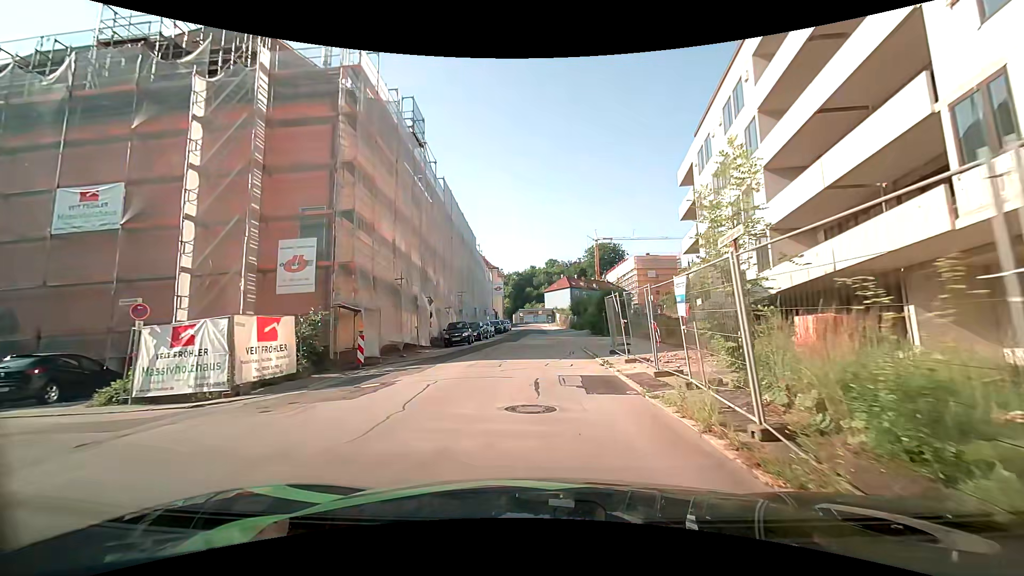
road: residential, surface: asphalt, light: Day
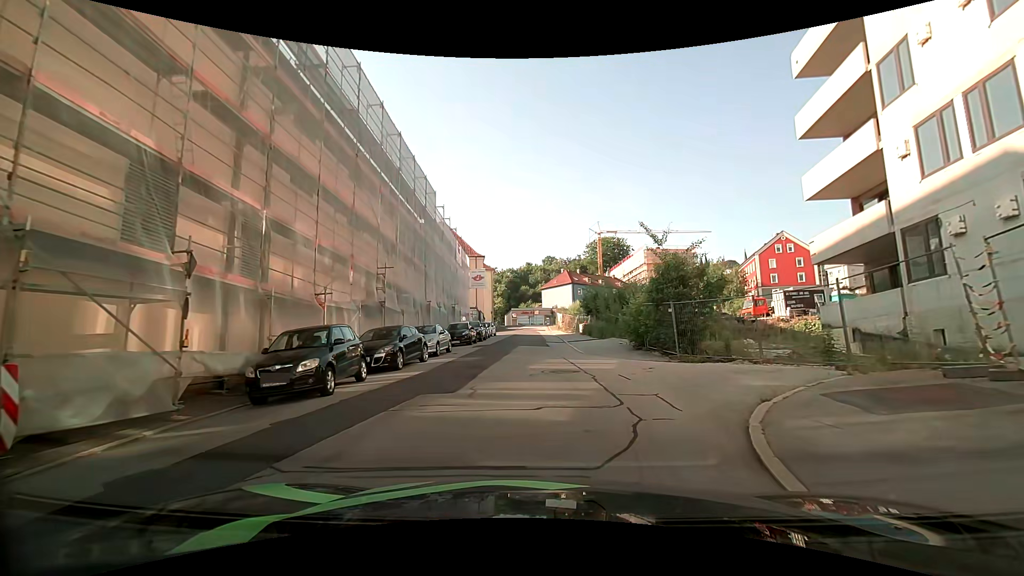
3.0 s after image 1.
(+0.4, +20.4) m; +2°
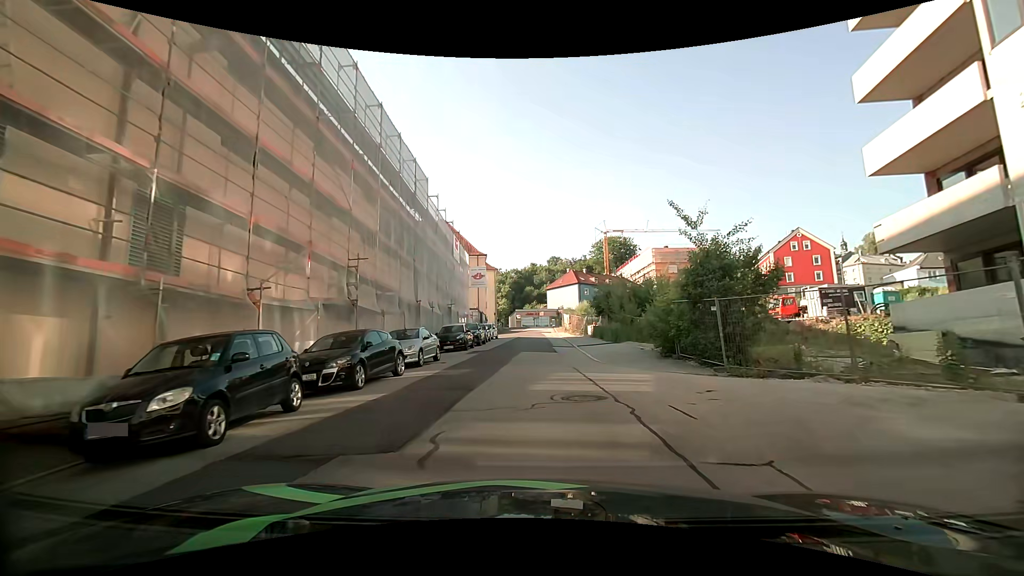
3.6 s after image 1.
(-0.1, +4.0) m; -1°
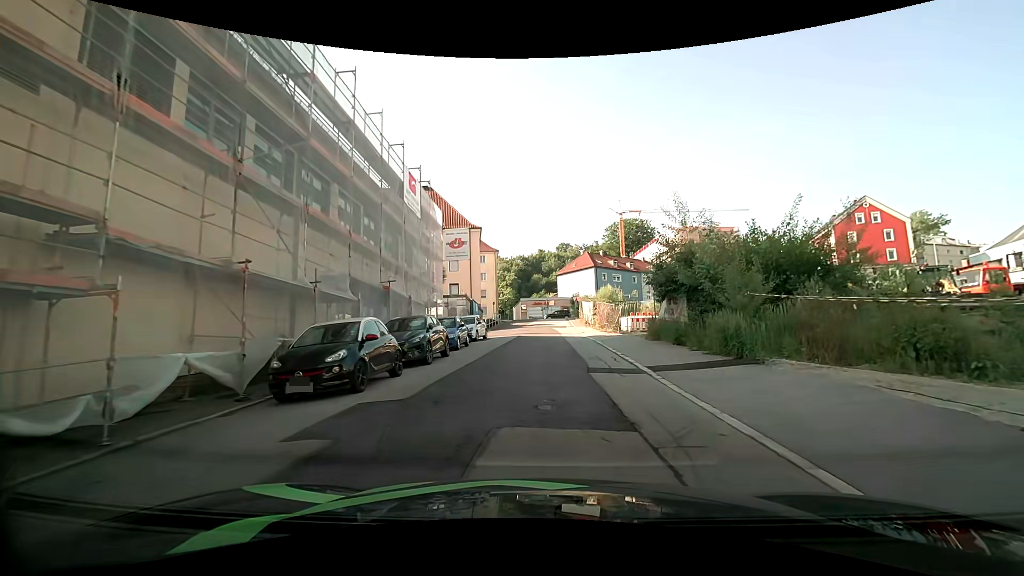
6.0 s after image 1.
(-0.1, +17.0) m; 0°
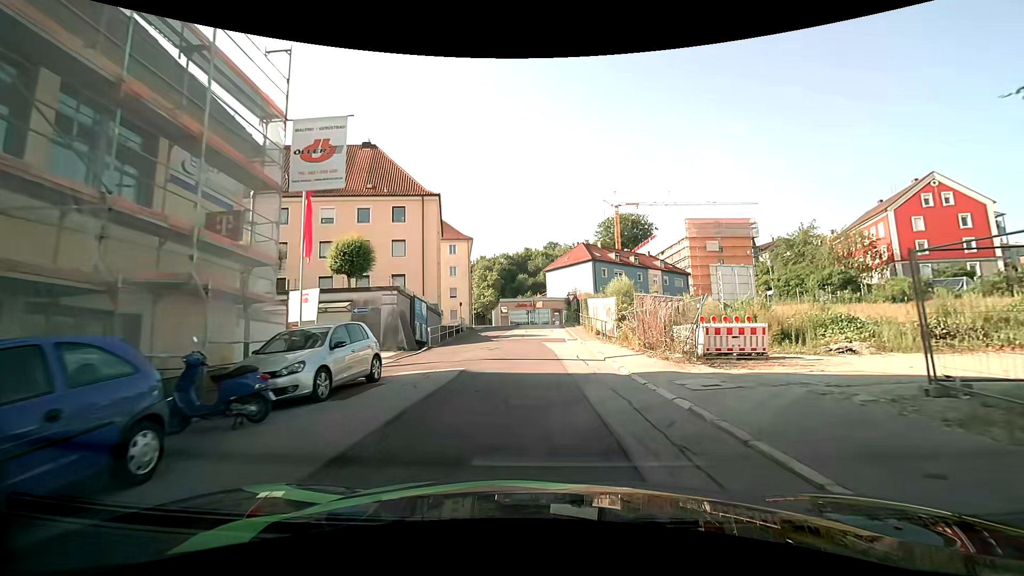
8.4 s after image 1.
(0.0, +18.5) m; +1°
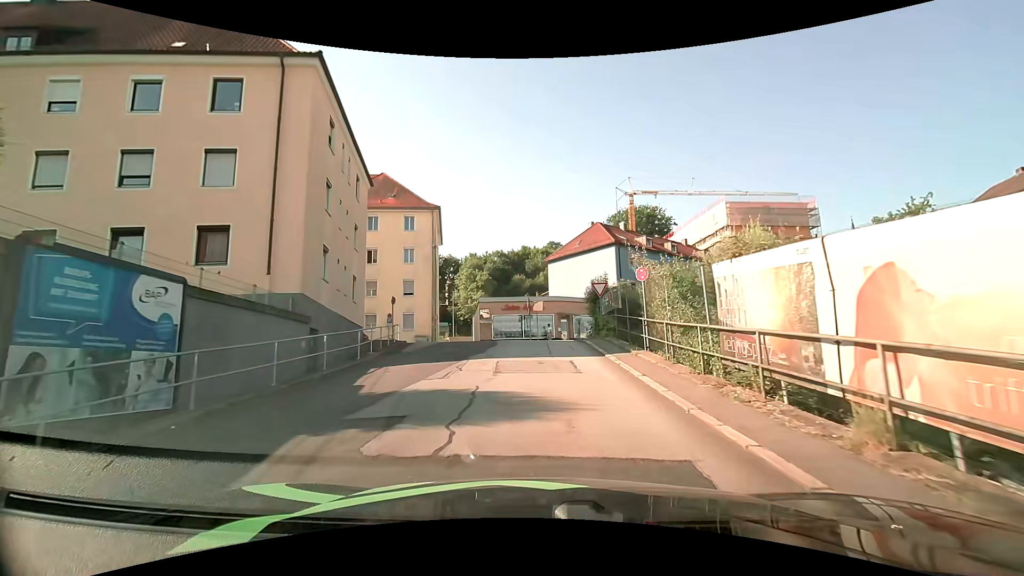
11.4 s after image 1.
(0.0, +23.4) m; 0°
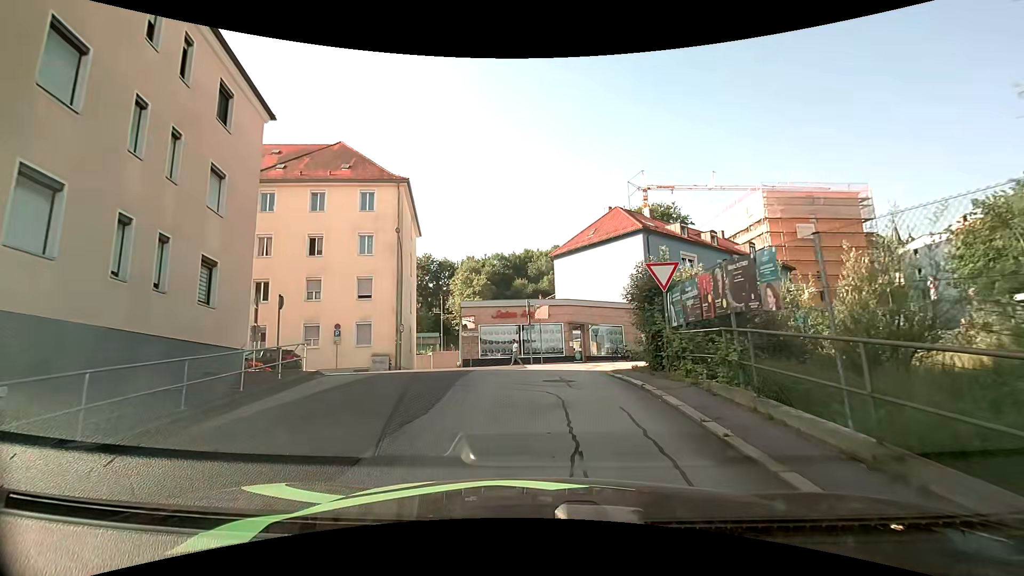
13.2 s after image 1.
(0.0, +12.2) m; 0°
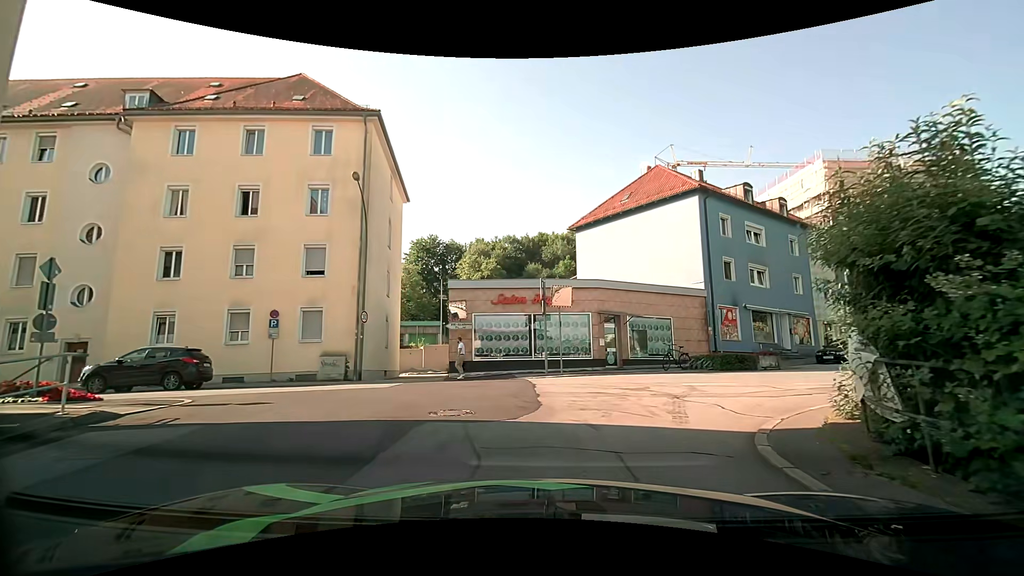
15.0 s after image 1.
(-0.3, +9.5) m; -2°
(+1, +10) (+7, +17) (+17, +19) (+27, +17) (+36, +14) (+46, +12) (+56, +10) (+66, +8) (+76, +6) (+86, +5) m
